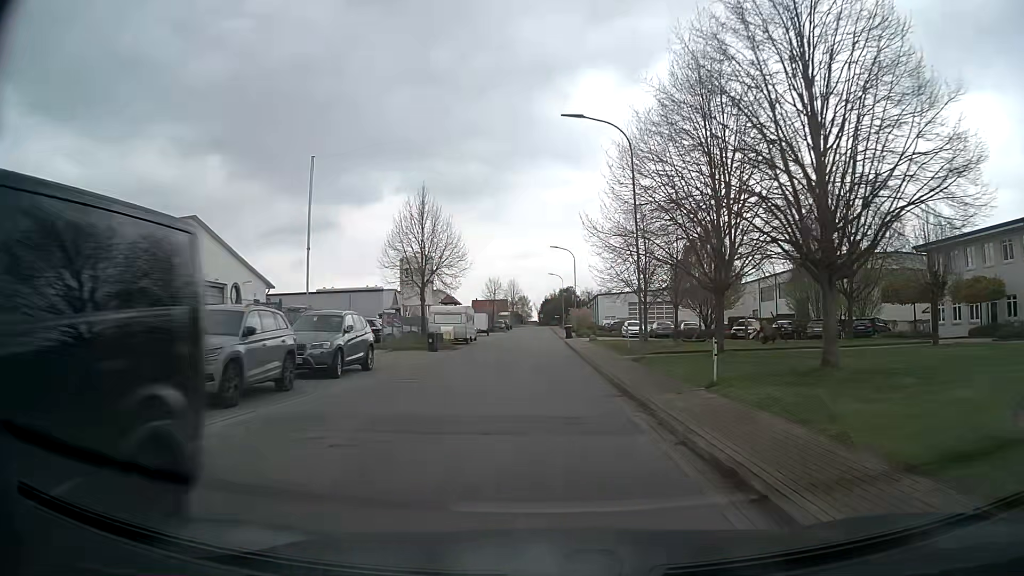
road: residential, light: Day
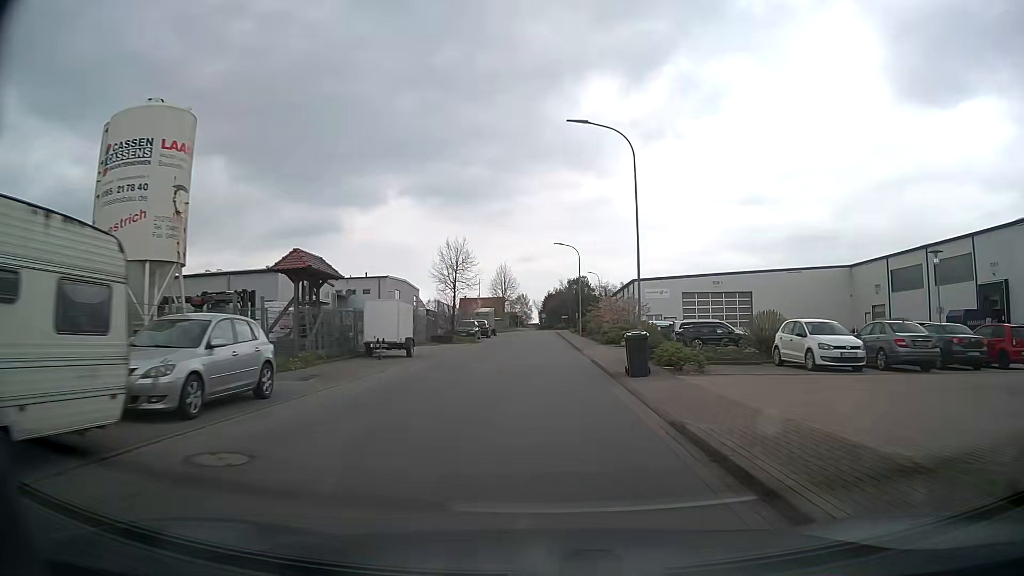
(0.0, +39.2) m; 0°
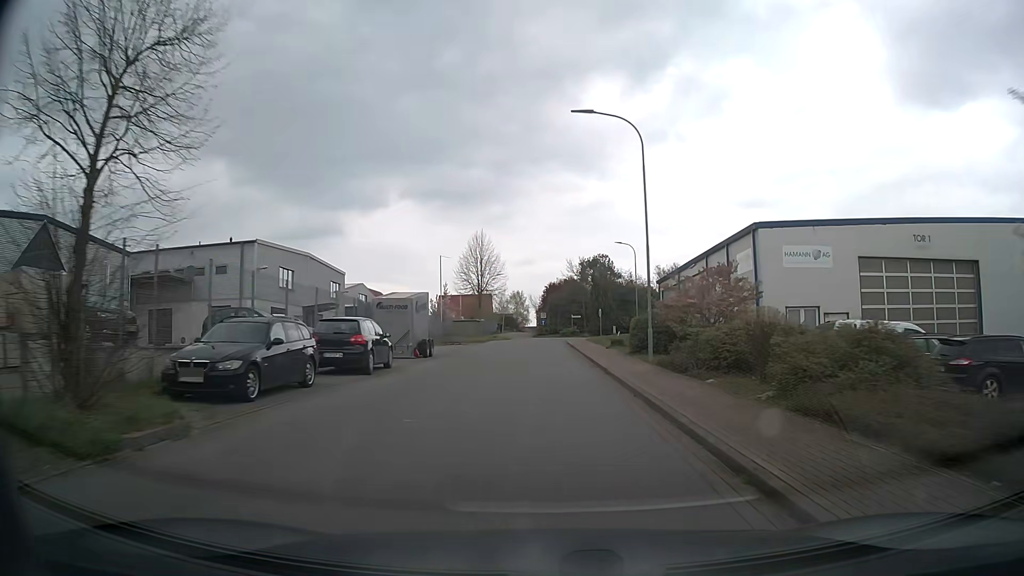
(0.0, +38.0) m; 0°
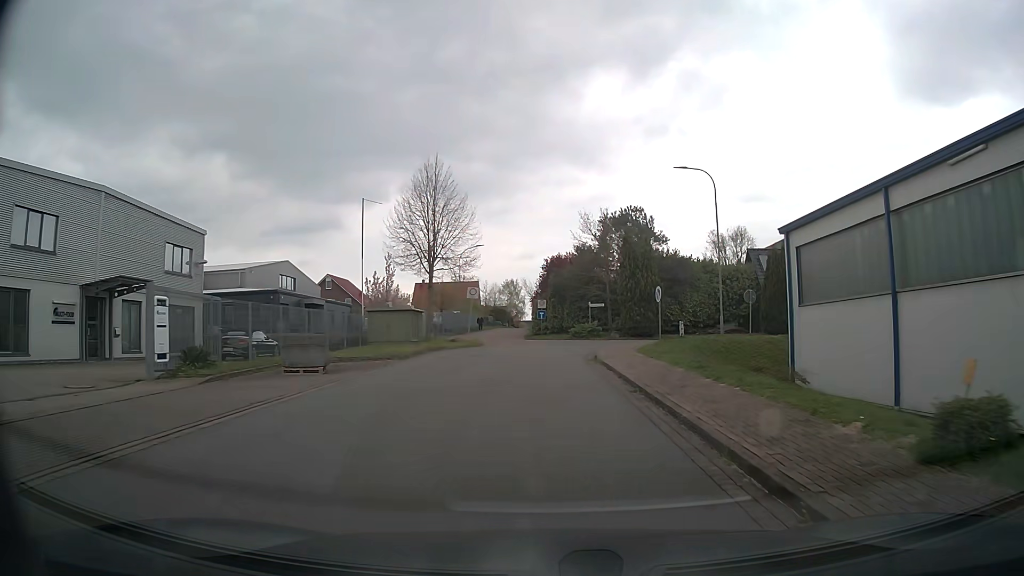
(0.0, +27.1) m; 0°
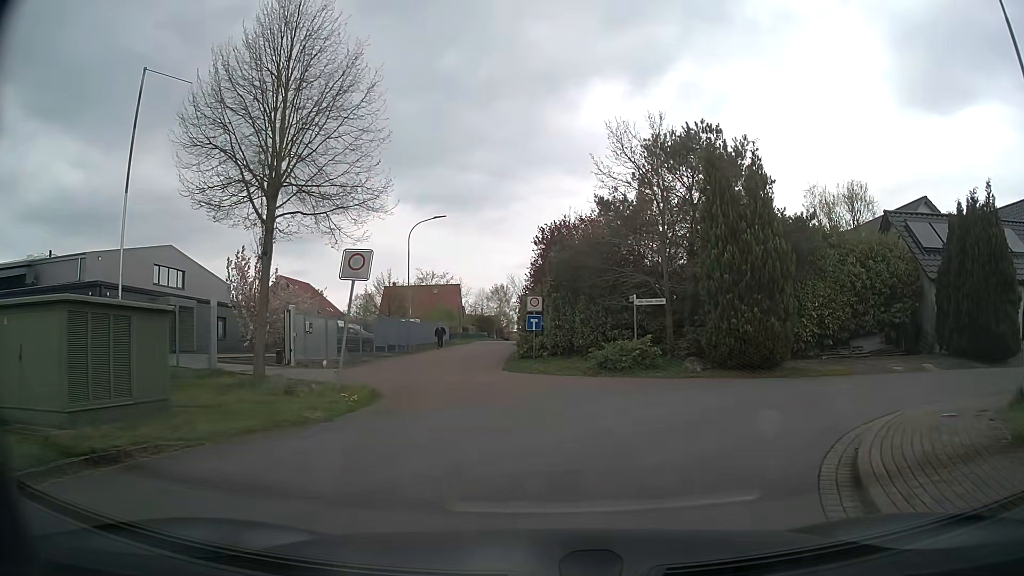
(+0.1, +21.3) m; +1°
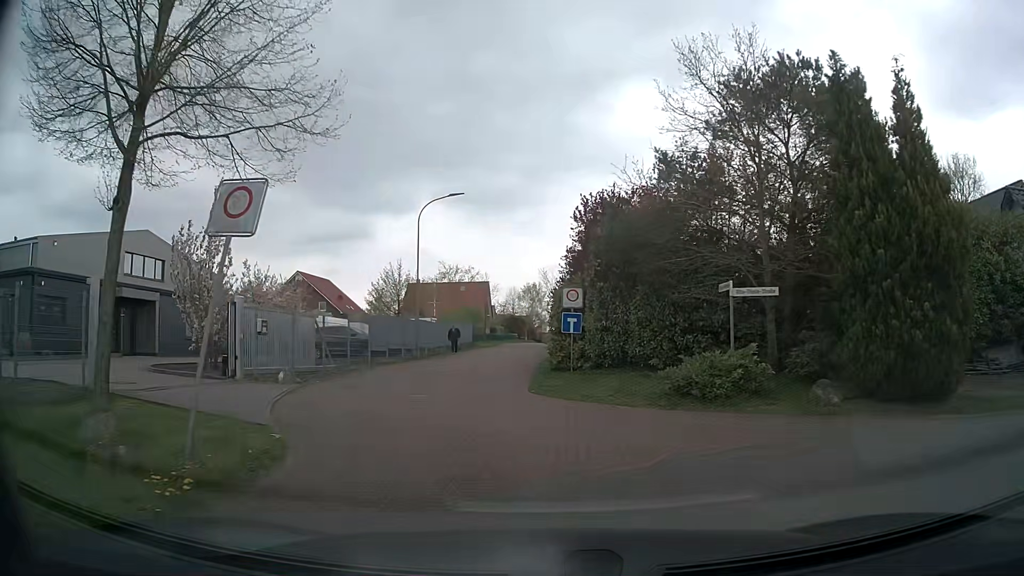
(-0.1, +7.2) m; -3°
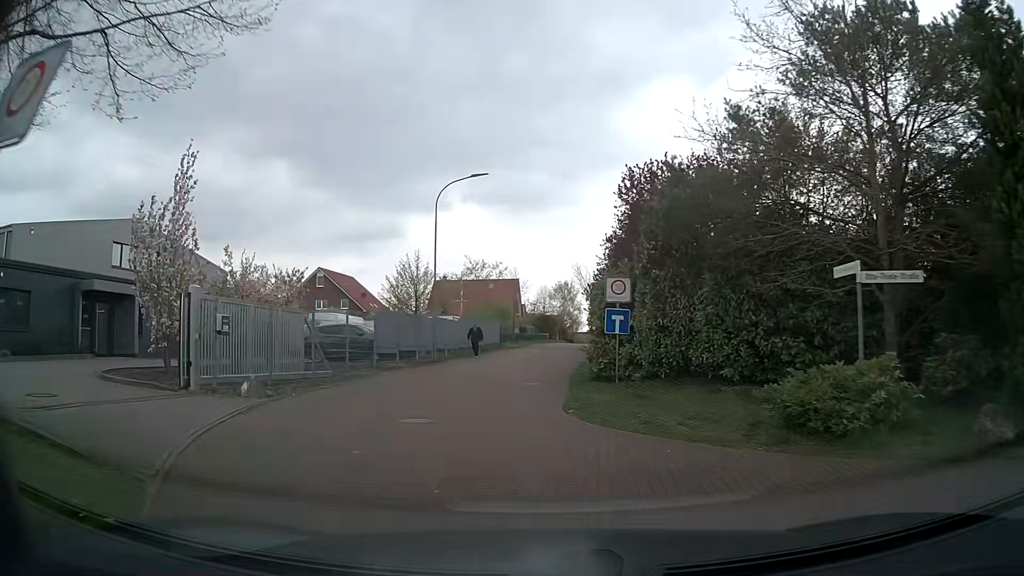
(-0.1, +4.2) m; -3°
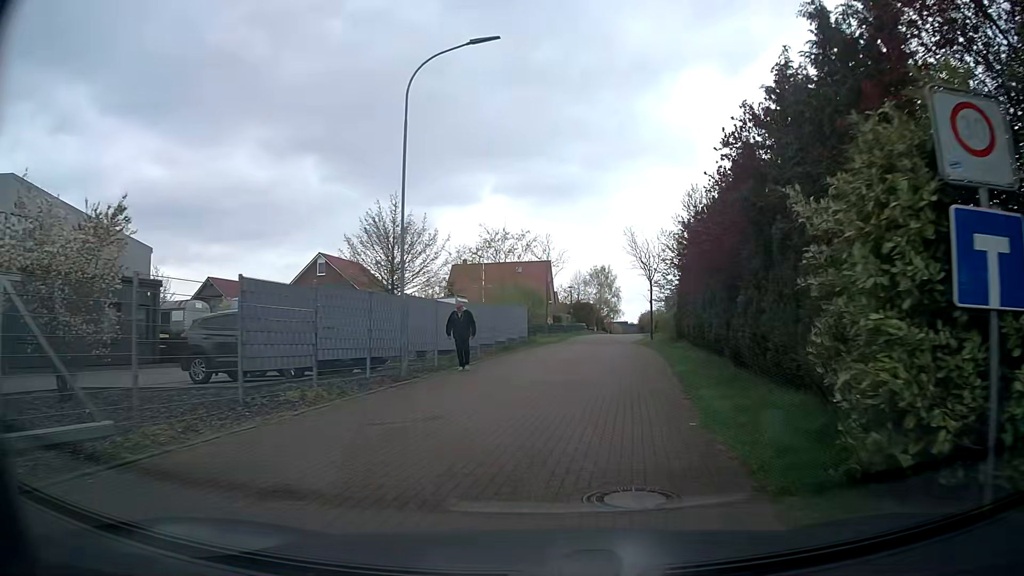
(-0.5, +13.4) m; -1°
(0, +10) (+1, +20) (+2, +30) (+3, +40) (+4, +50) (+6, +60) (+7, +70) (+9, +79) (+10, +89) (+14, +99) m
